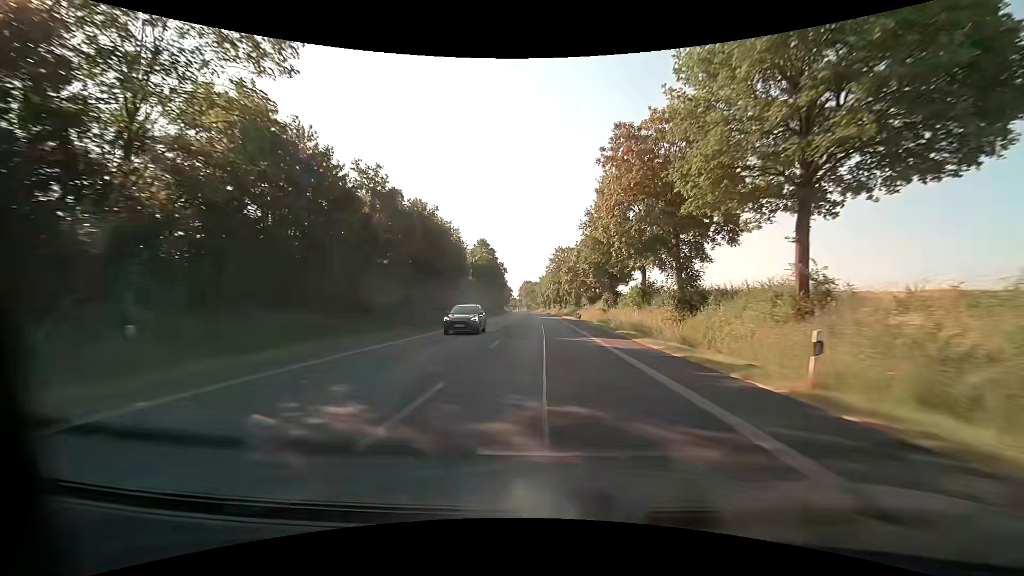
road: primary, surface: asphalt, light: Day
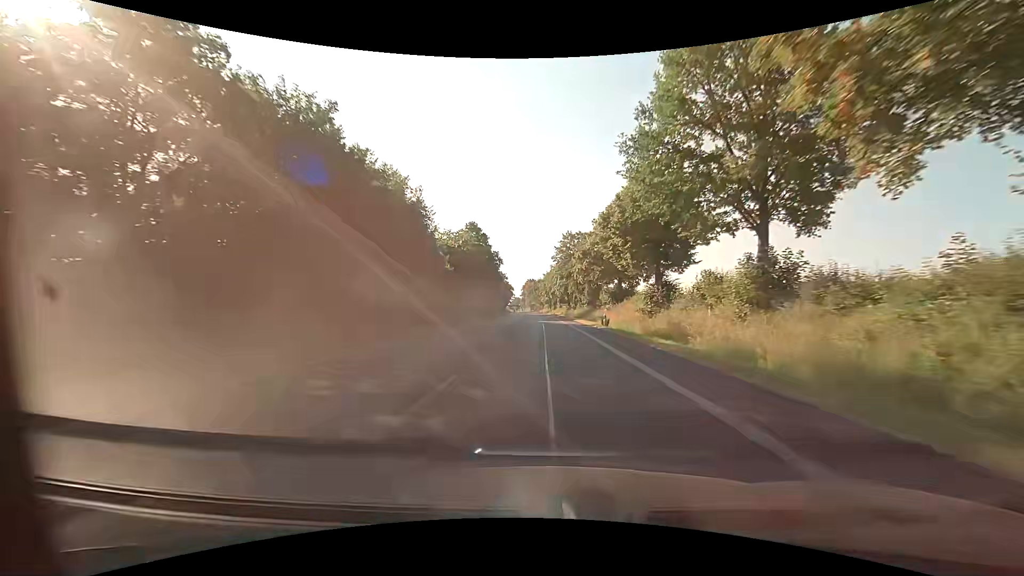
(0.0, +22.6) m; 0°
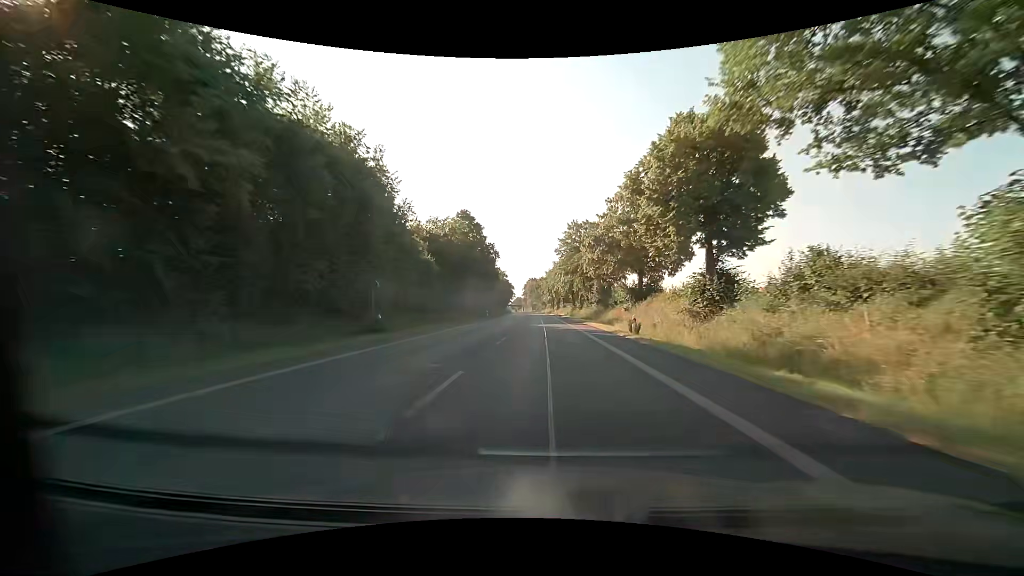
(0.0, +11.3) m; 0°
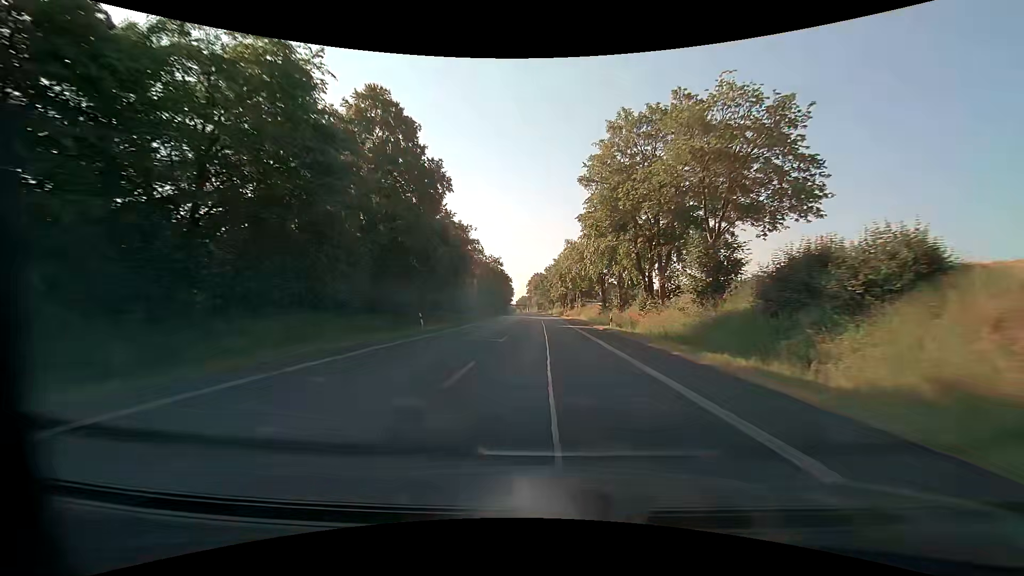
(-0.4, +45.2) m; -1°
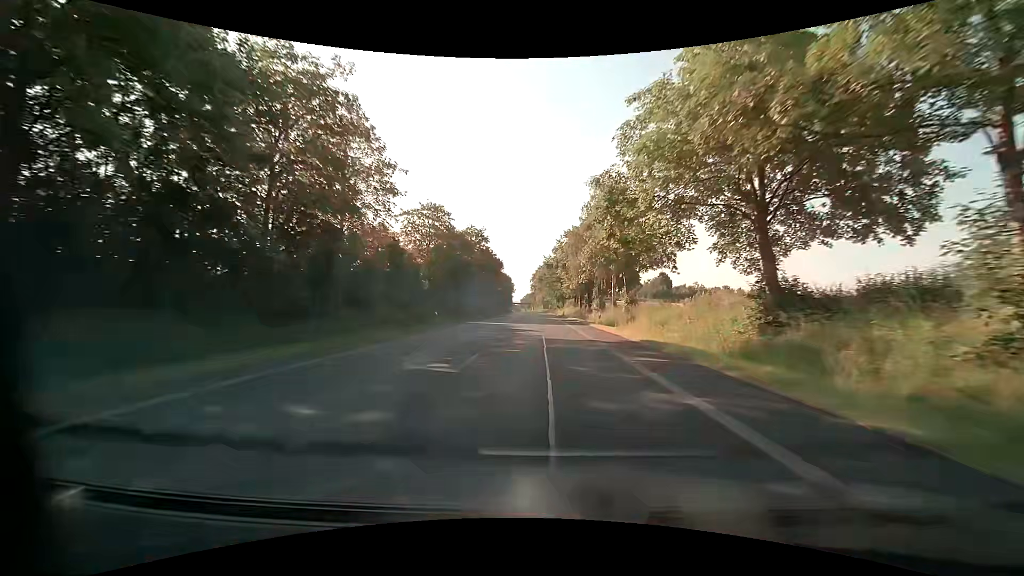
(-0.4, +45.3) m; -1°
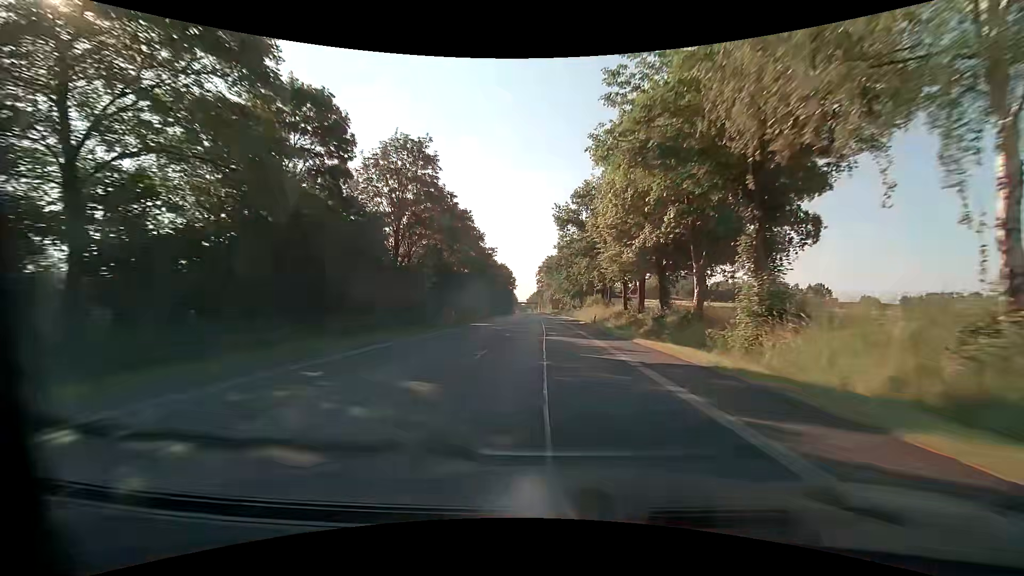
(-0.5, +45.3) m; -1°
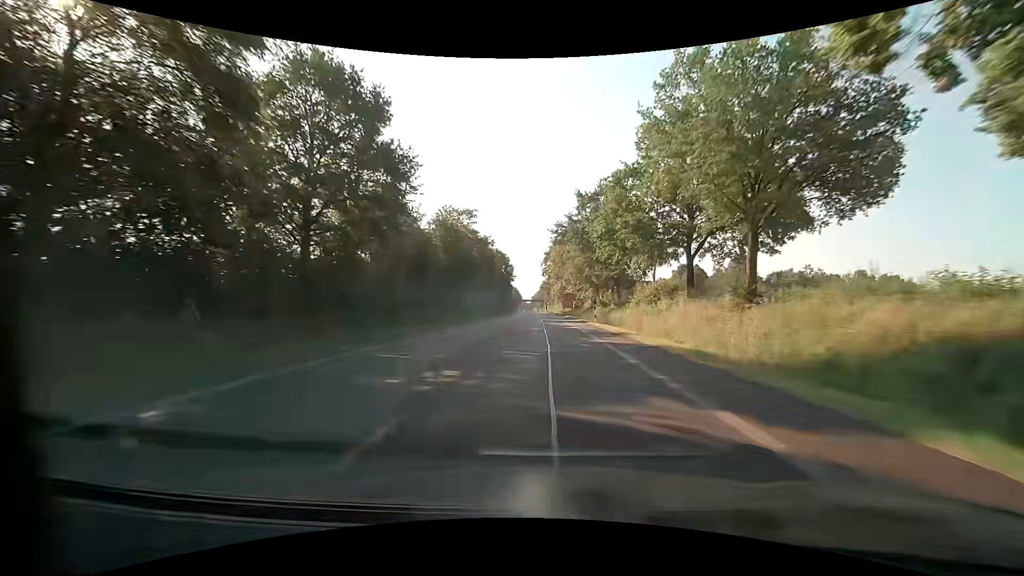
(-0.3, +45.2) m; -2°
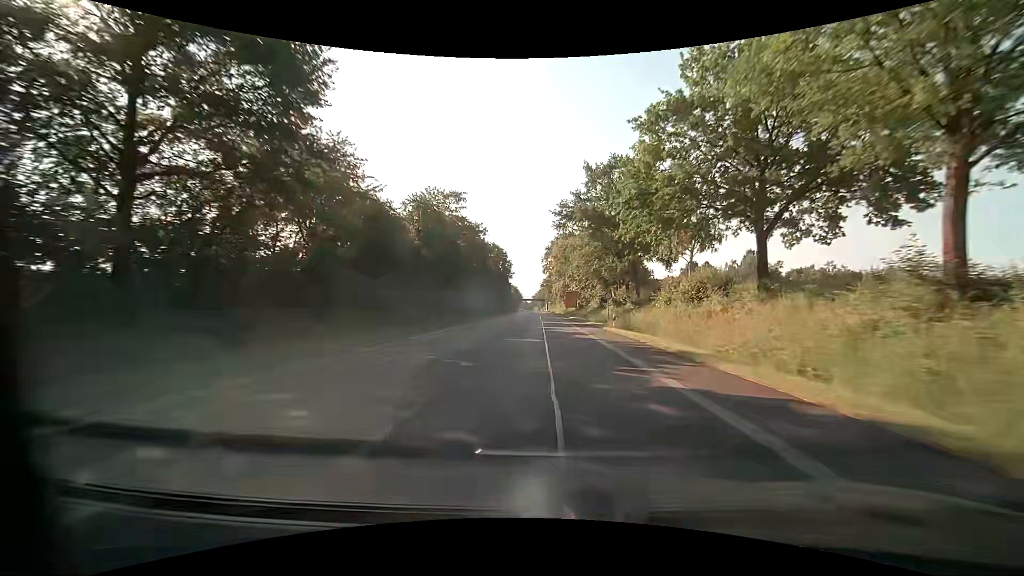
(+0.1, +11.3) m; 0°
(0, +10) (0, +20) (0, +30) (0, +40) (0, +50) (0, +60) (0, +70) (0, +80) (0, +90) (0, +100) m
